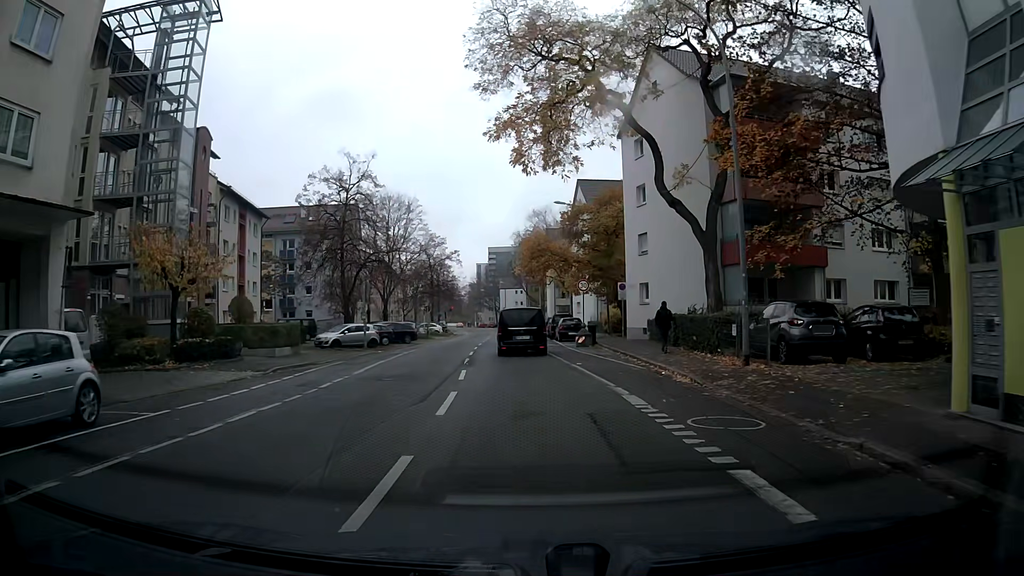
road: residential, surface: asphalt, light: Day
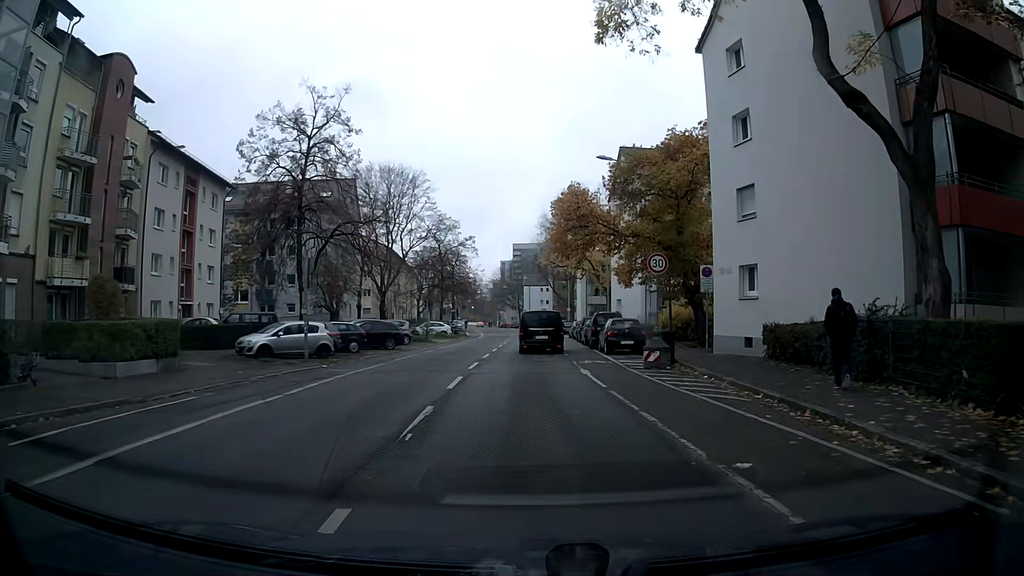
(-0.2, +14.0) m; -2°
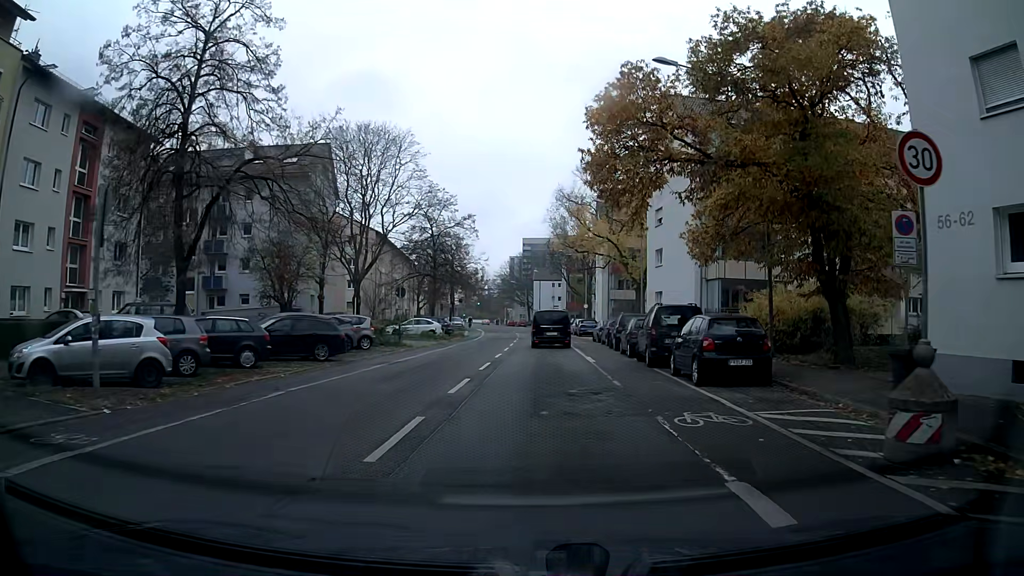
(0.0, +13.5) m; 0°
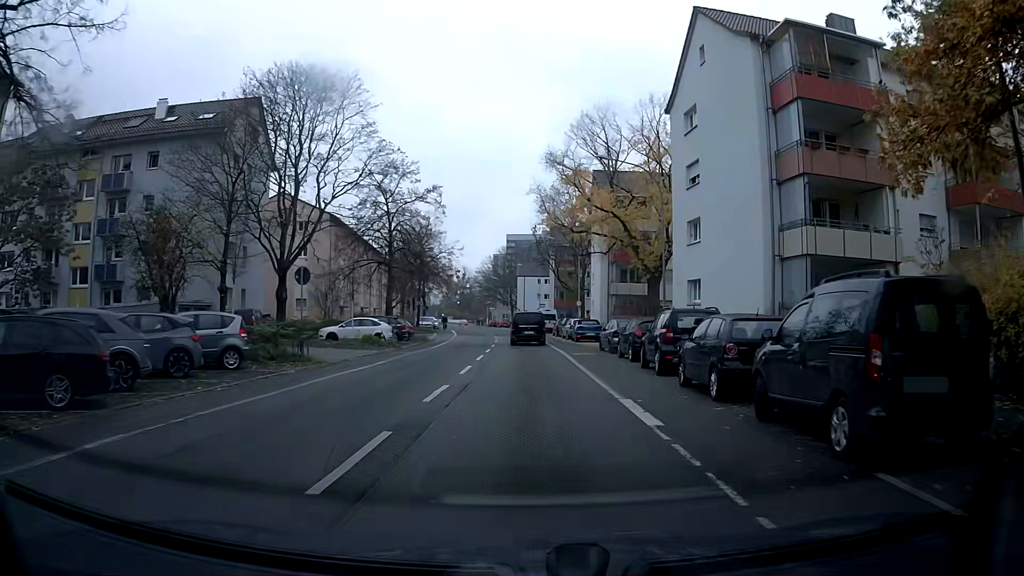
(+0.1, +13.2) m; +1°
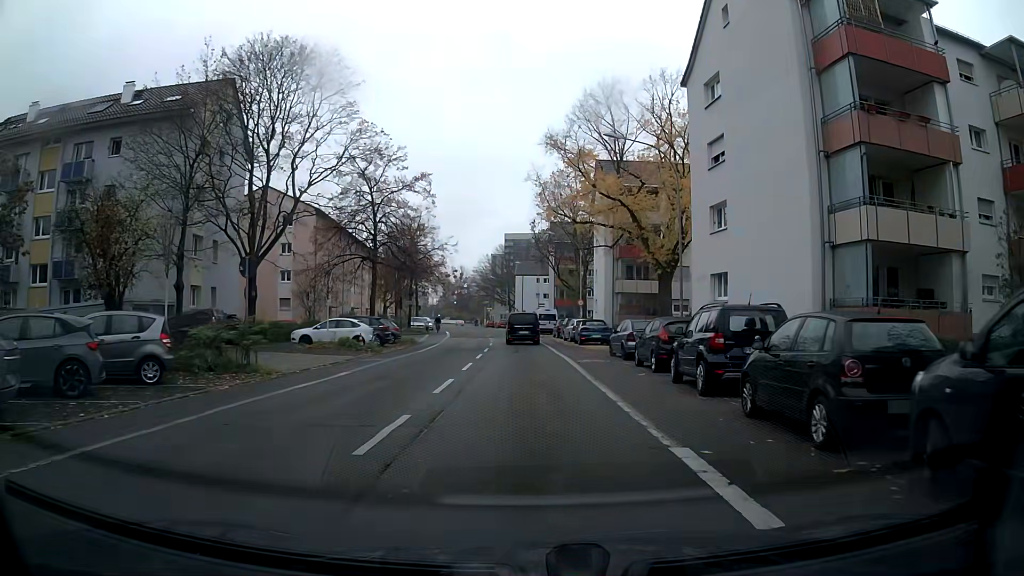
(0.0, +4.4) m; 0°
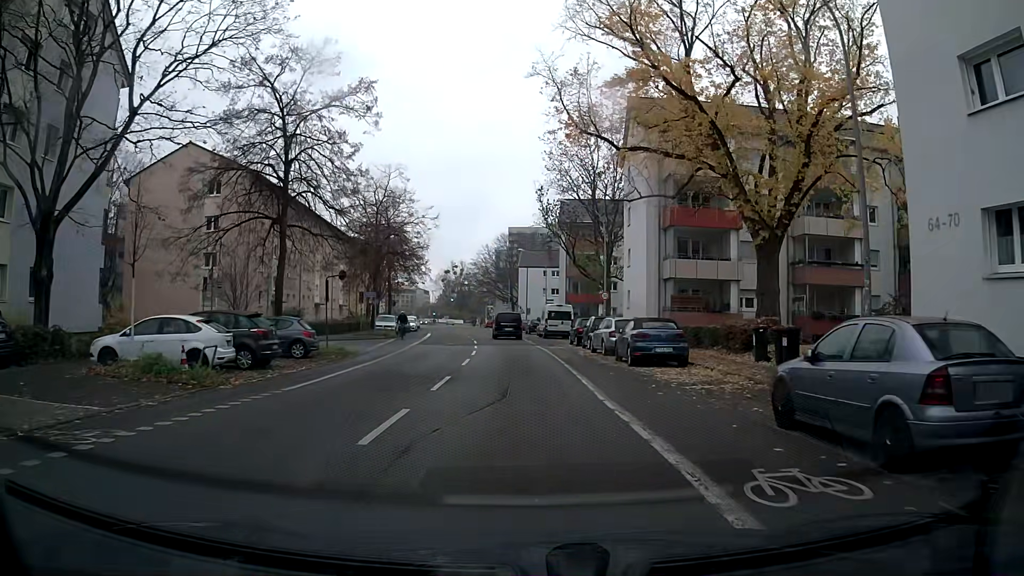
(0.0, +17.5) m; 0°
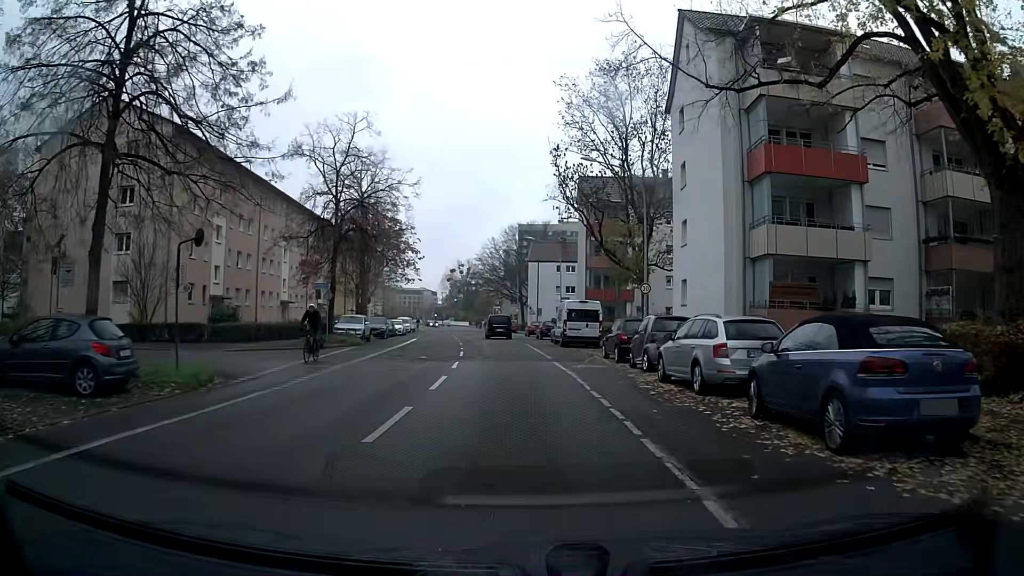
(-0.2, +13.2) m; -1°
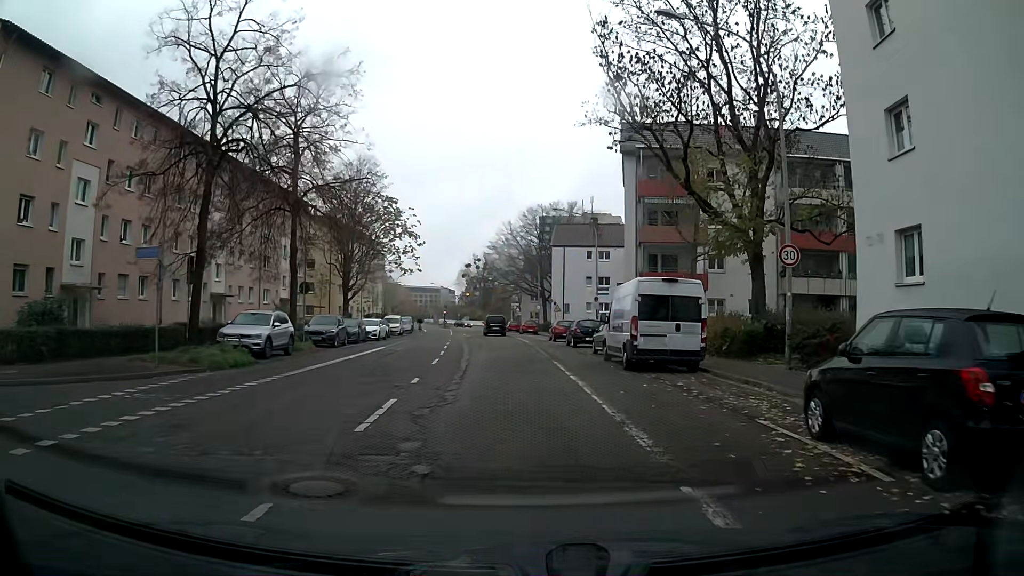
(-0.2, +17.7) m; -1°
(0, +10) (0, +20) (0, +30) (-1, +40) (-2, +50) (-2, +60) (-3, +70) (-4, +80) (-5, +90) (-6, +100) m
